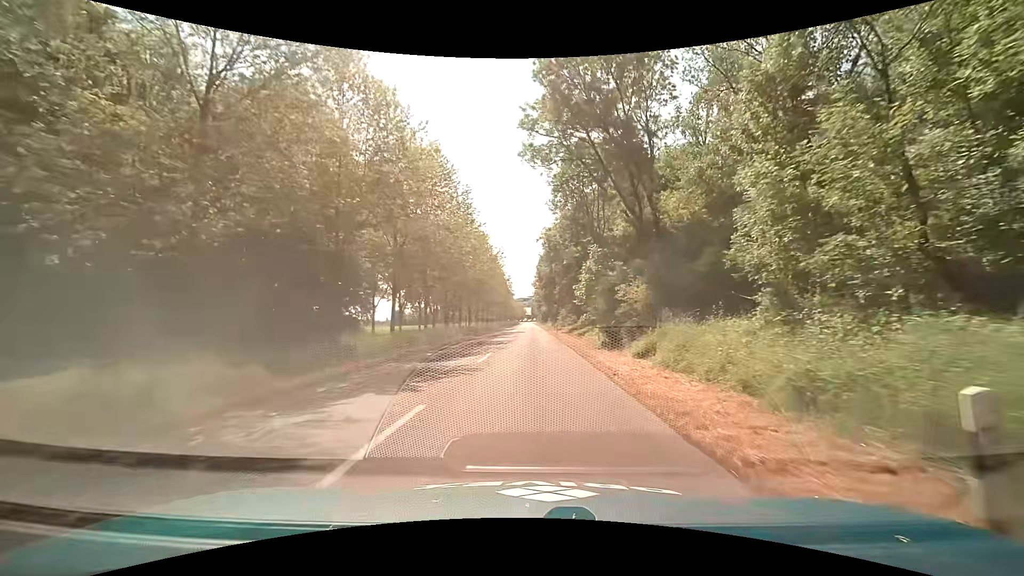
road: unclassified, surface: asphalt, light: Day
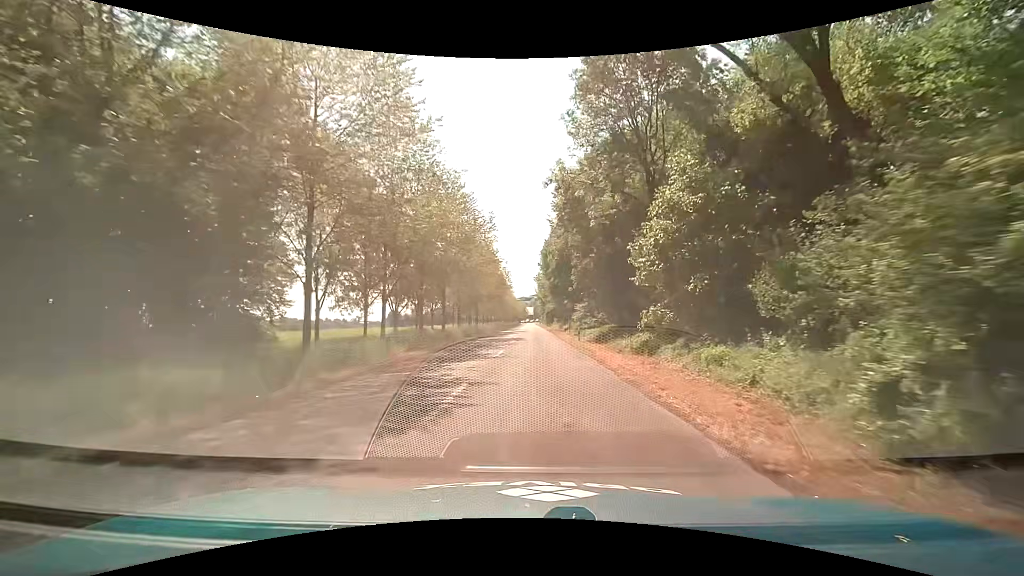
(-0.2, +21.3) m; -1°
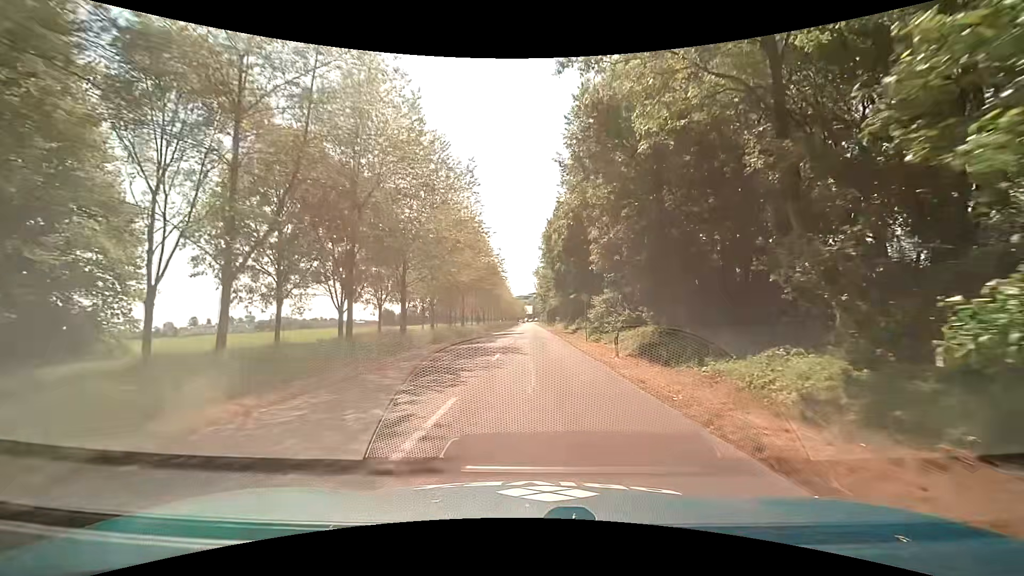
(+0.2, +14.1) m; +2°
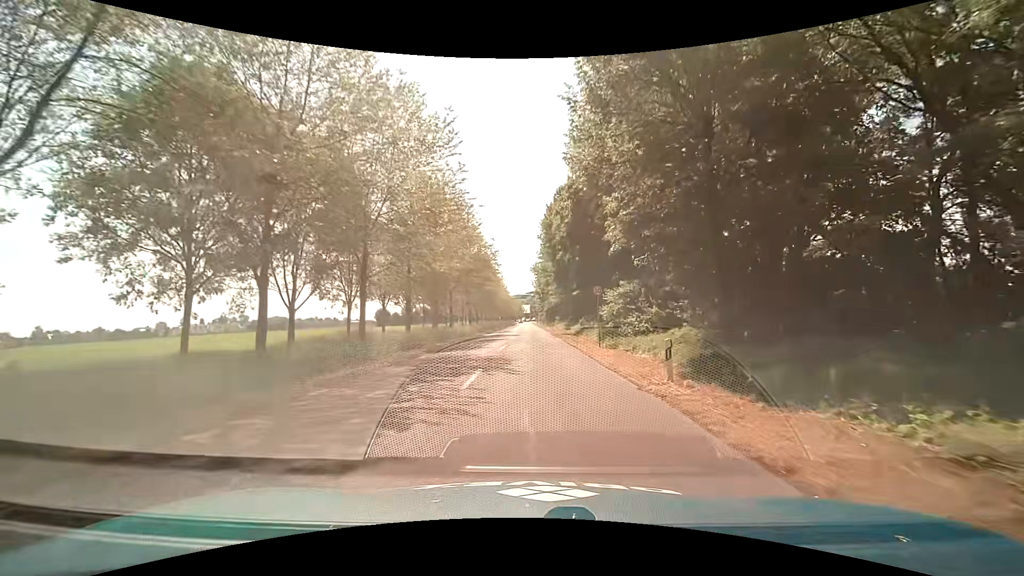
(0.0, +7.0) m; 0°
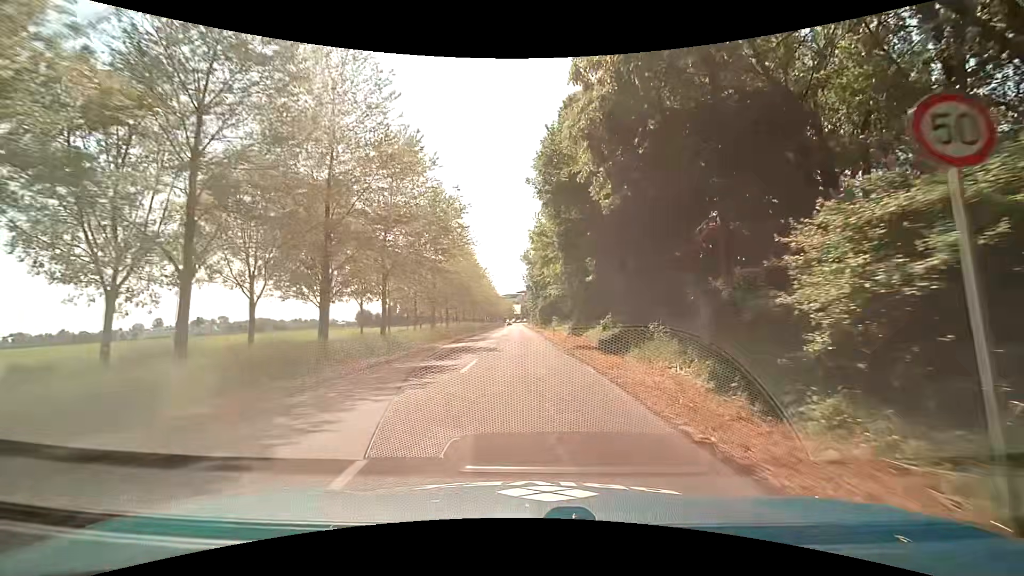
(+0.2, +20.8) m; +2°
